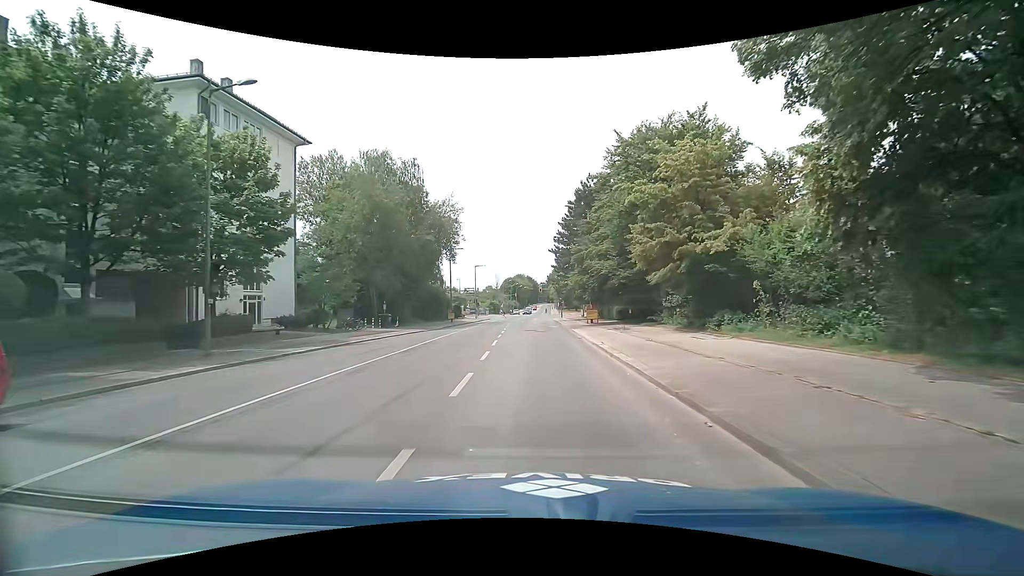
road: secondary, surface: asphalt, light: Day
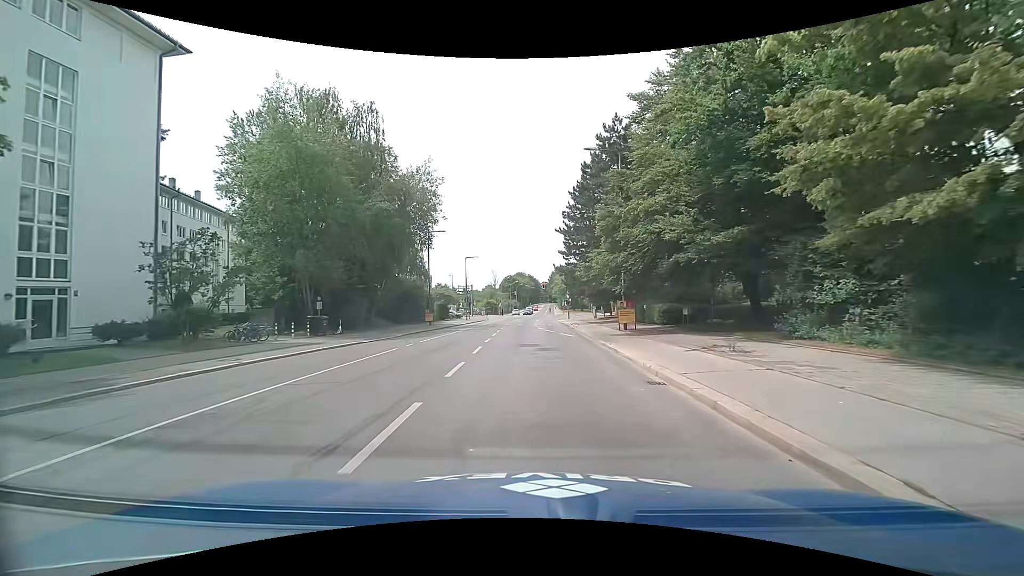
(0.0, +15.6) m; -1°
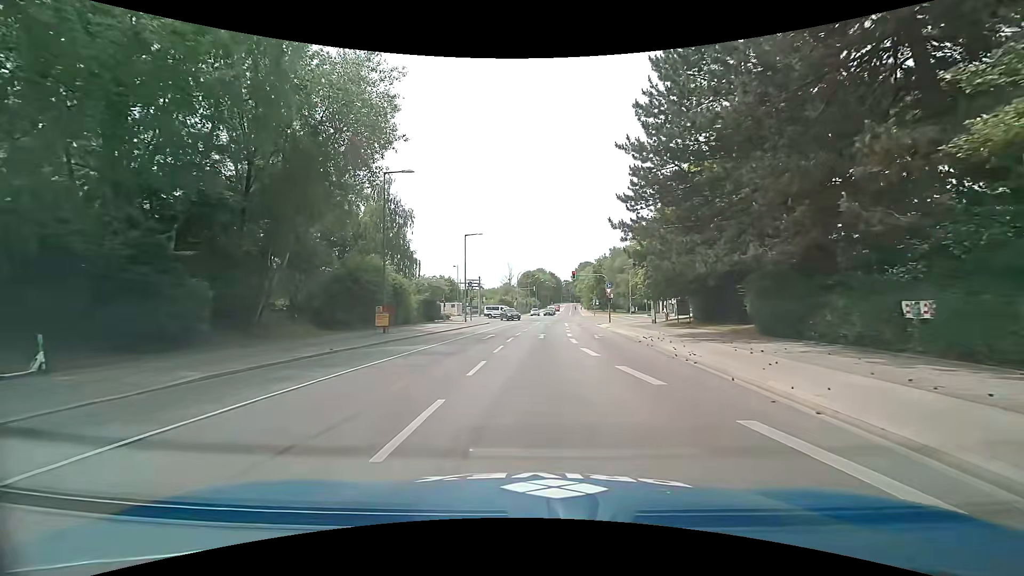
(-0.4, +23.6) m; -1°
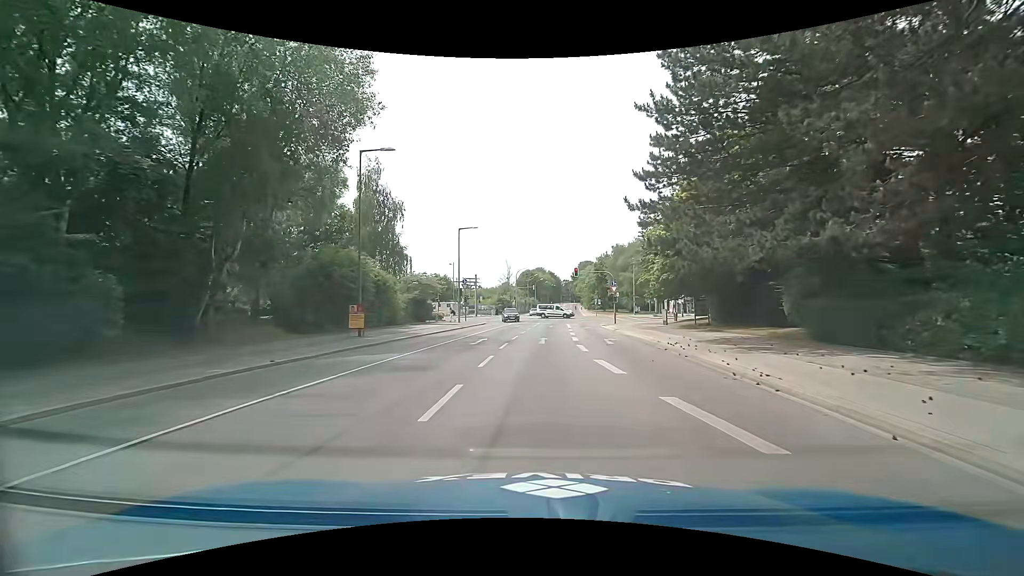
(-0.1, +4.4) m; -1°
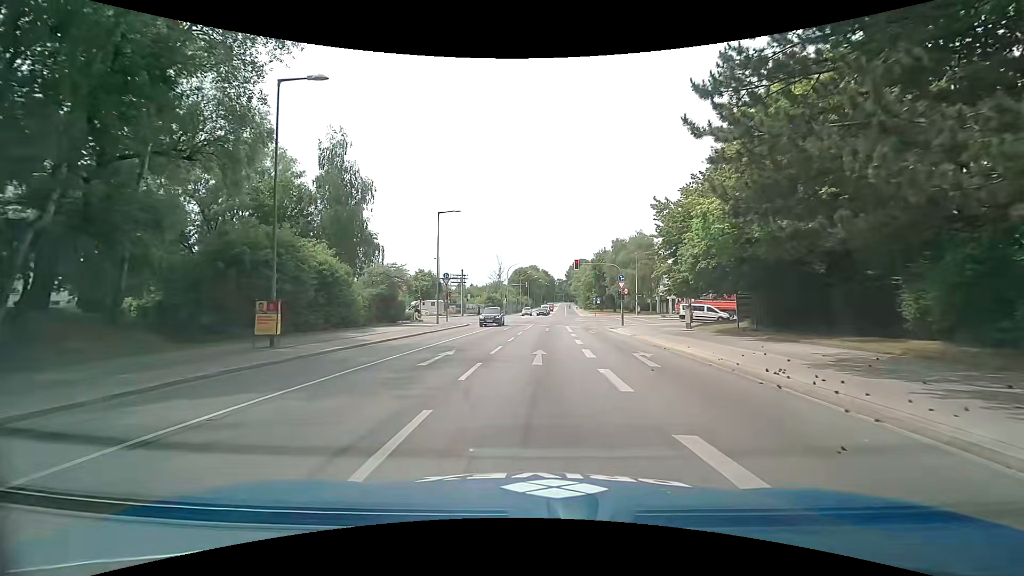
(0.0, +8.4) m; 0°
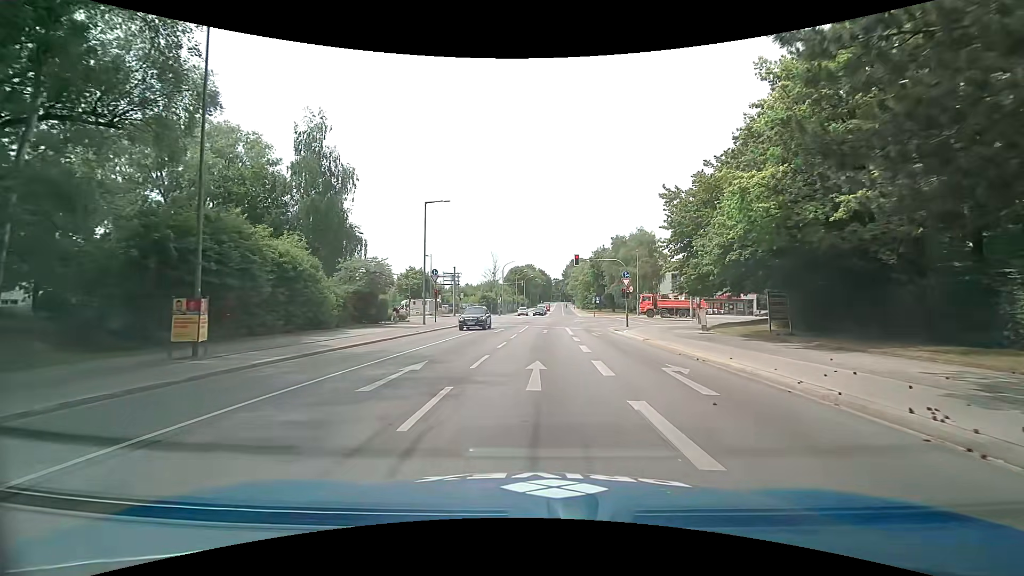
(0.0, +4.0) m; +2°
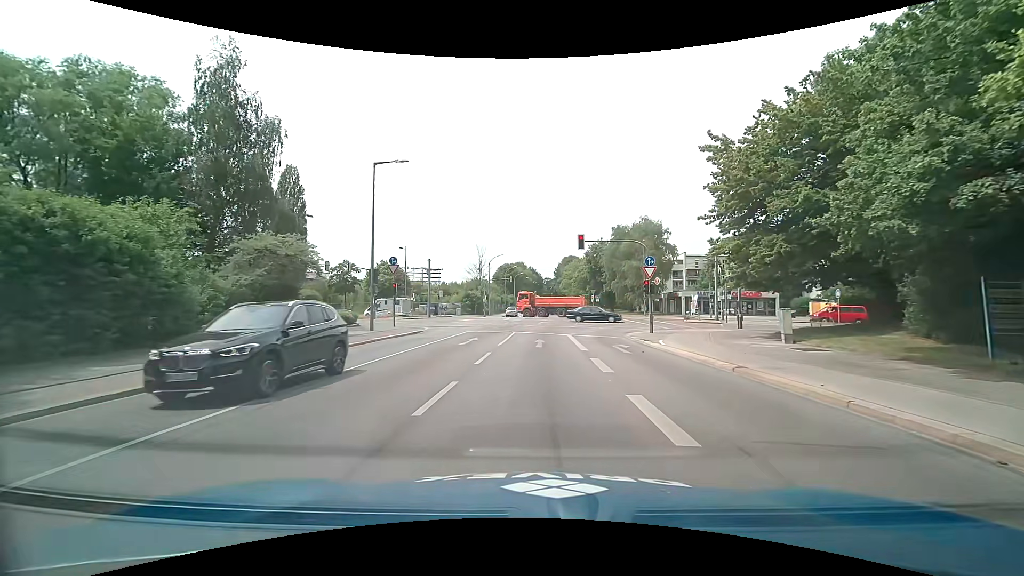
(-0.1, +11.2) m; 0°
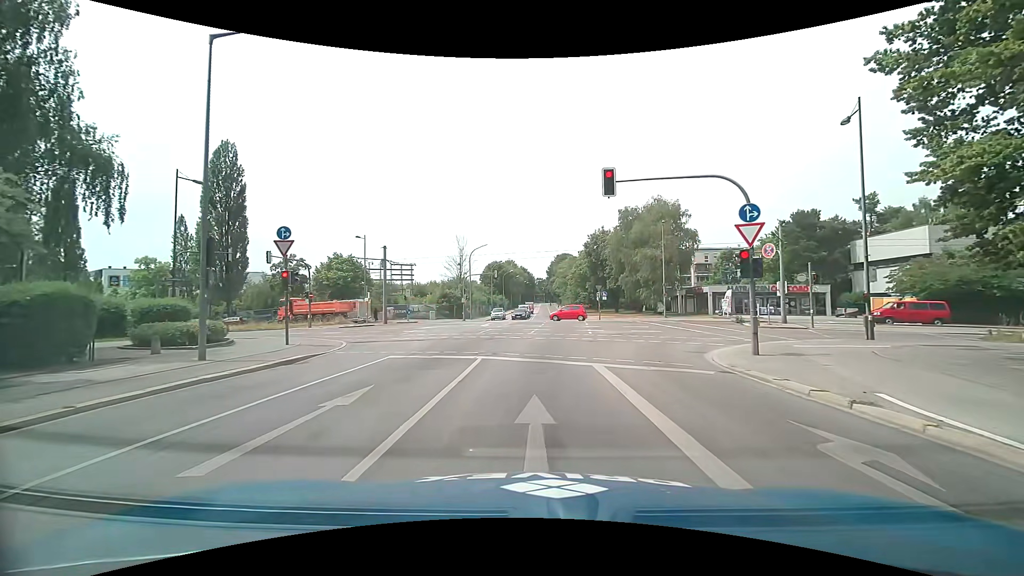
(+0.1, +14.6) m; 0°
(0, +10) (+1, +20) (+2, +30) (+3, +40) (+4, +50) (+5, +60) (+5, +70) (+5, +80) (+6, +90) (+6, +100) m
